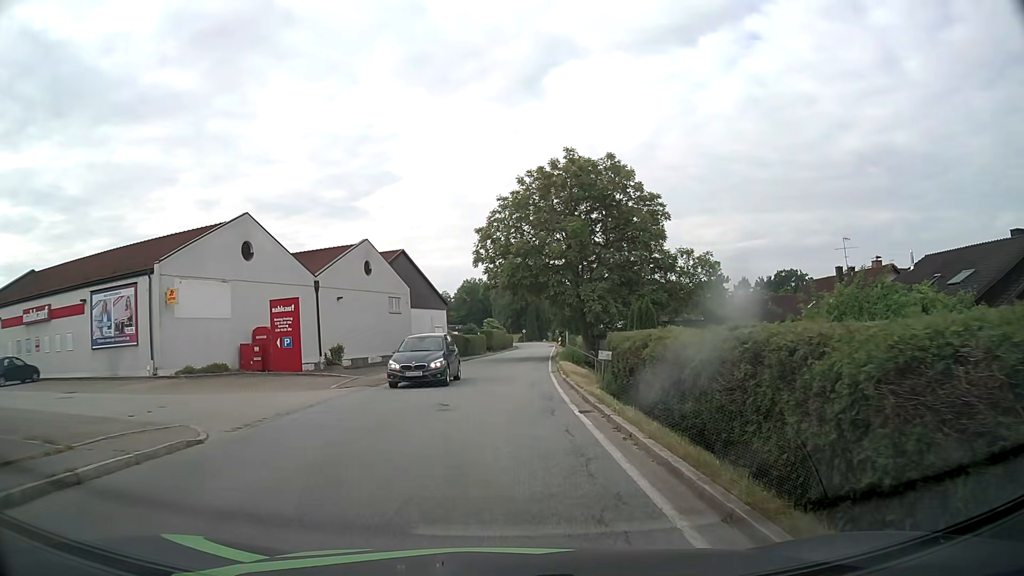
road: secondary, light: Day
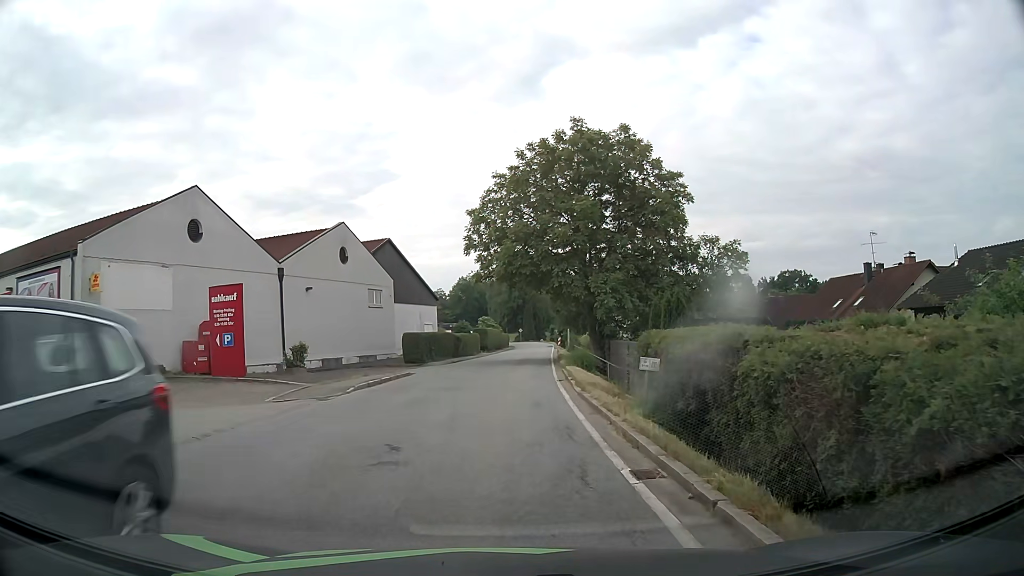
(+0.1, +5.6) m; +1°
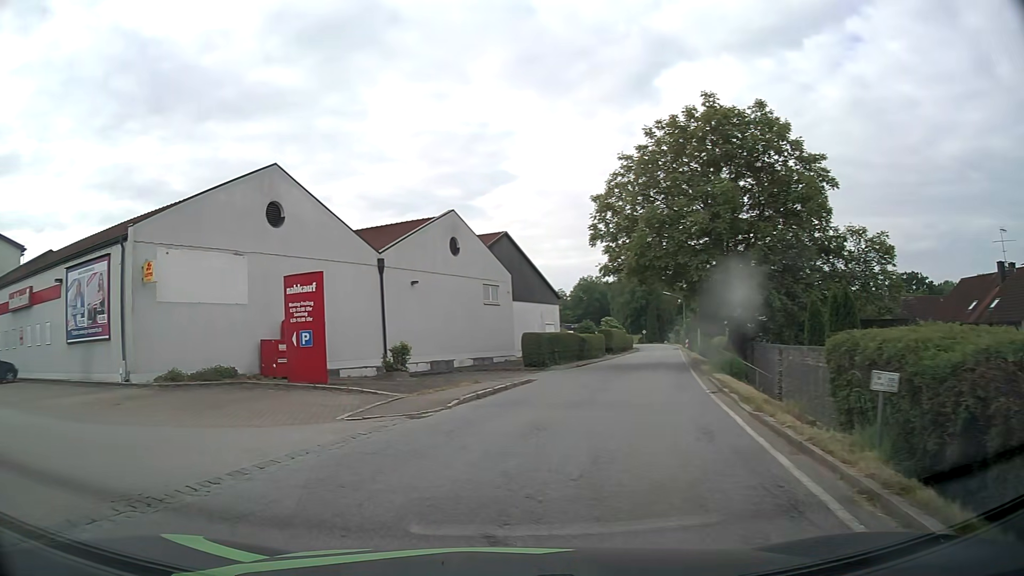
(-0.3, +4.0) m; -13°
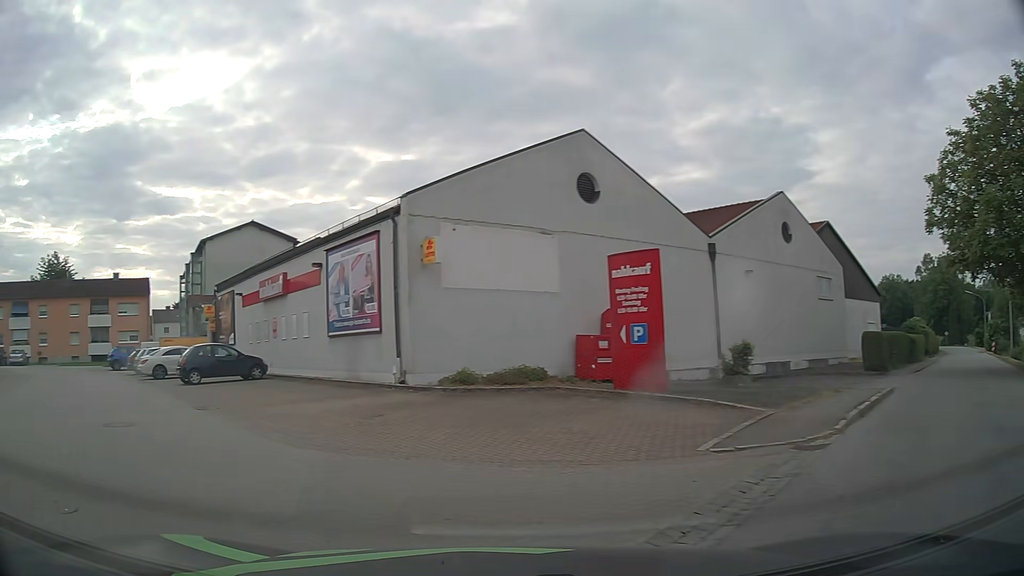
(-0.8, +4.1) m; -24°
